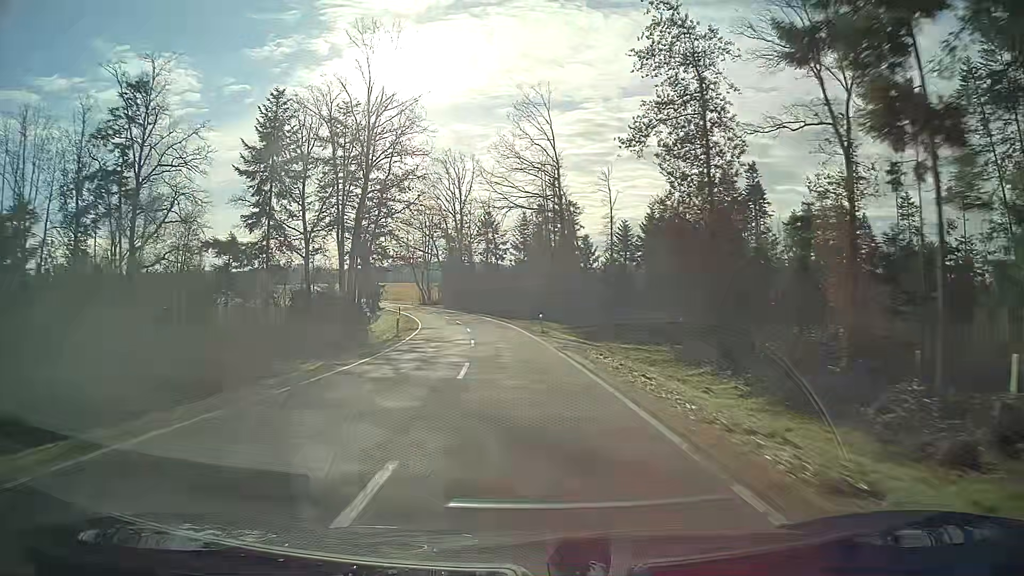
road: tertiary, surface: asphalt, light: Day
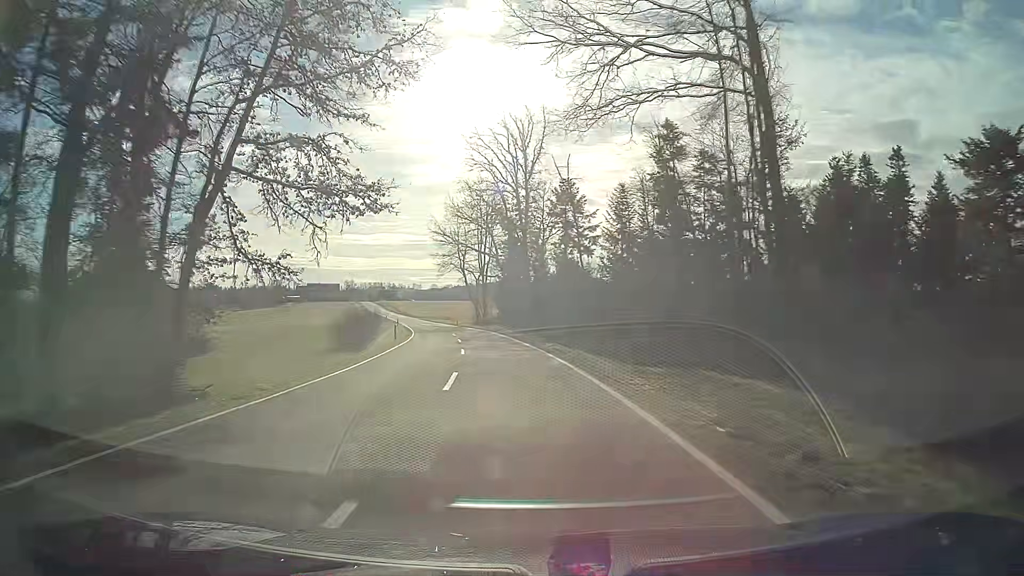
(-2.3, +37.4) m; -7°
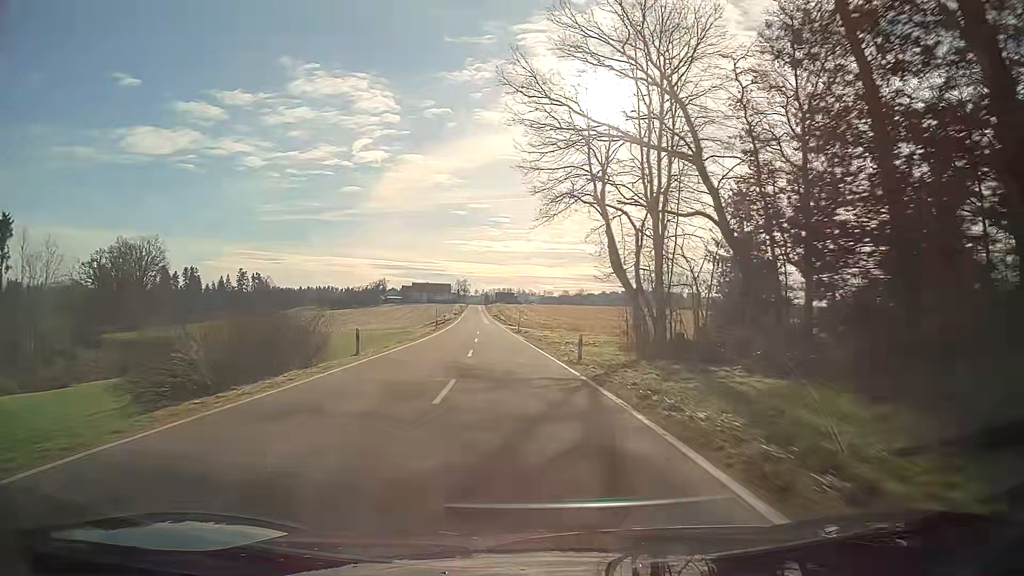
(-6.2, +61.9) m; -11°
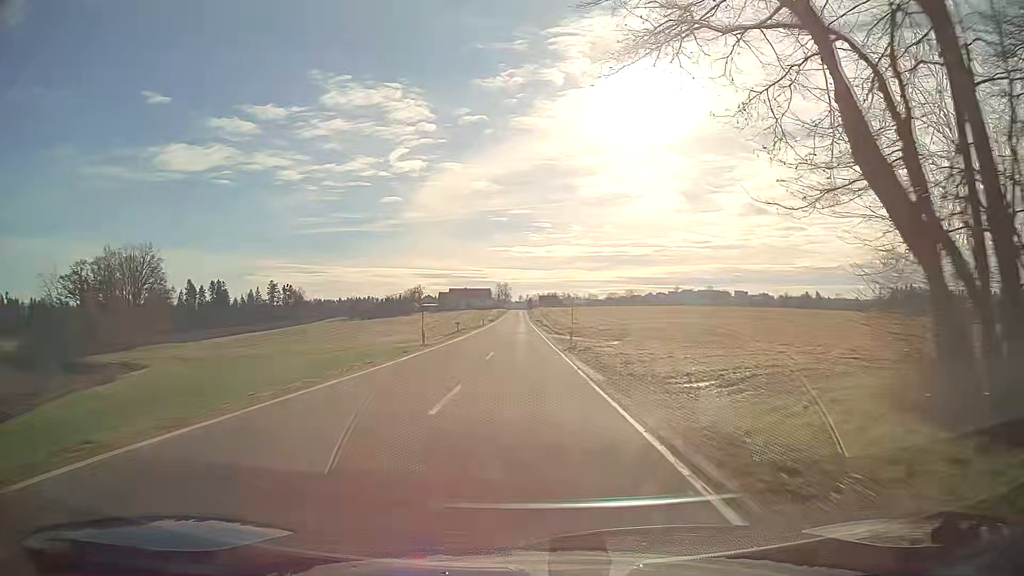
(-0.8, +25.3) m; -3°
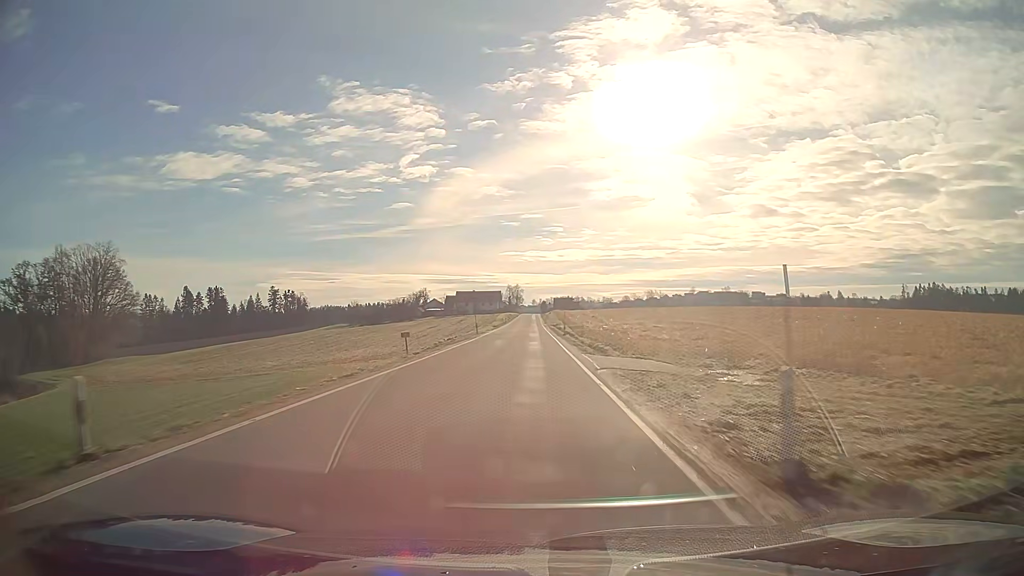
(-0.3, +25.6) m; -1°
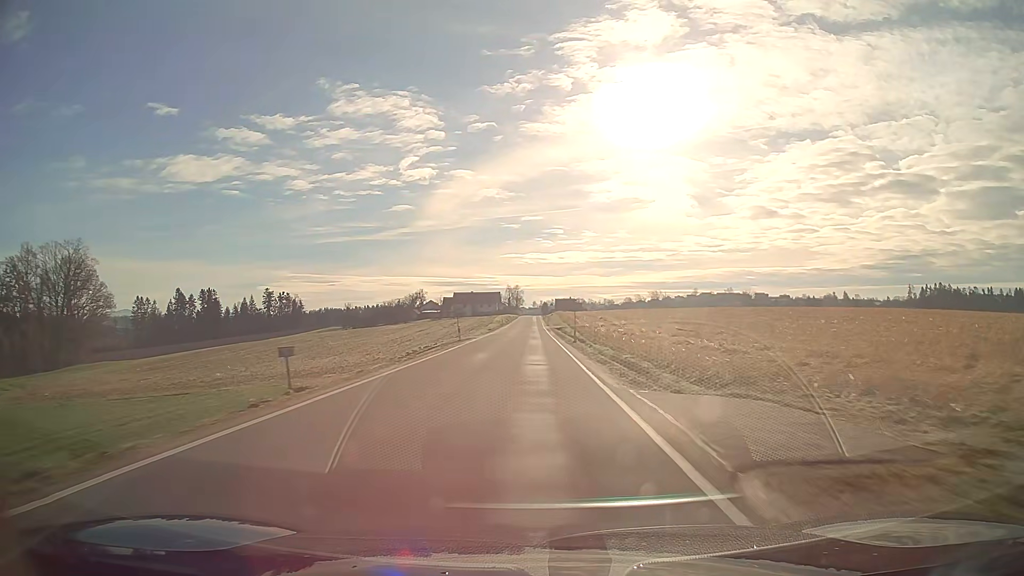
(0.0, +12.9) m; 0°
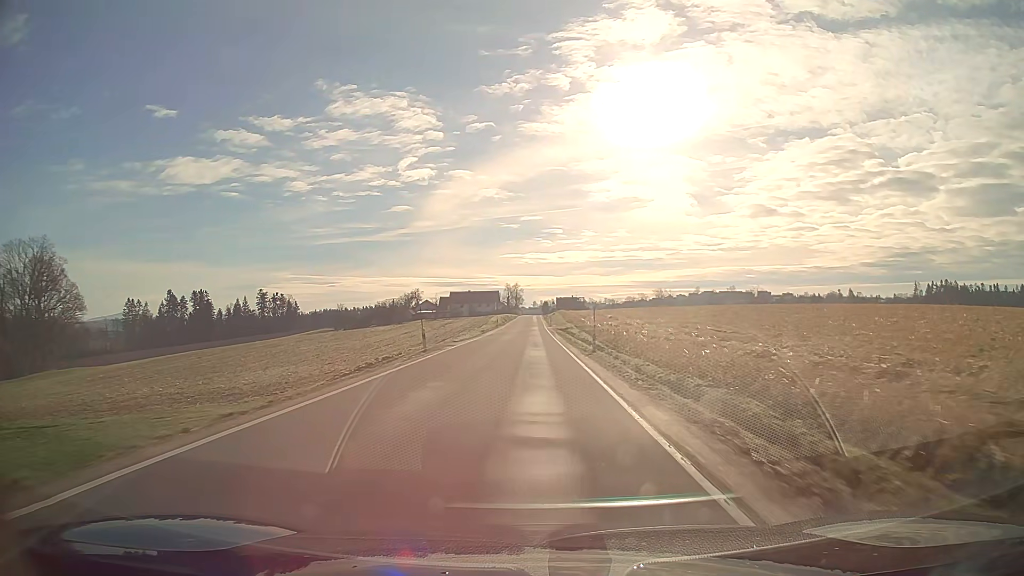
(0.0, +12.9) m; 0°
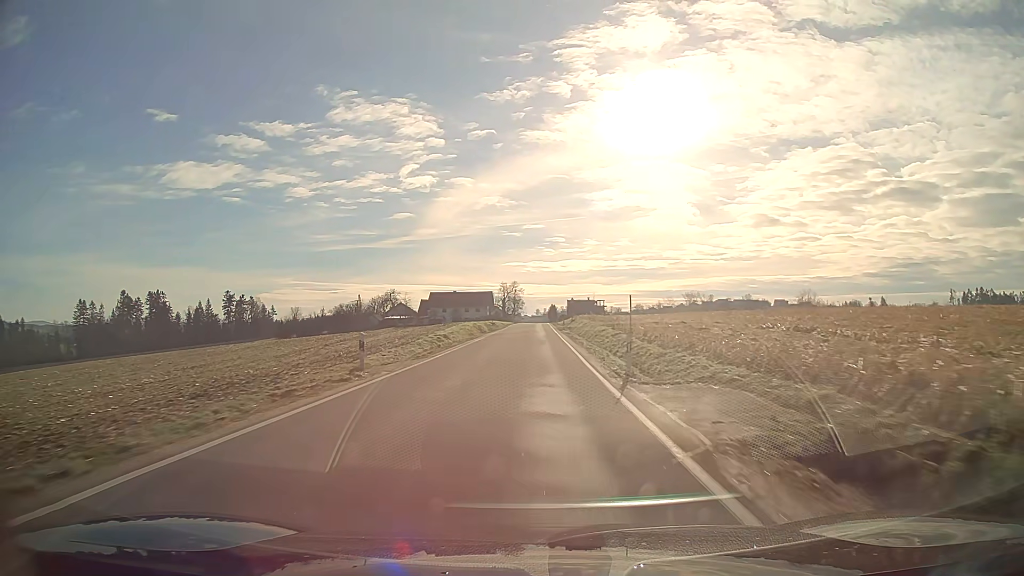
(-0.1, +64.9) m; 0°
